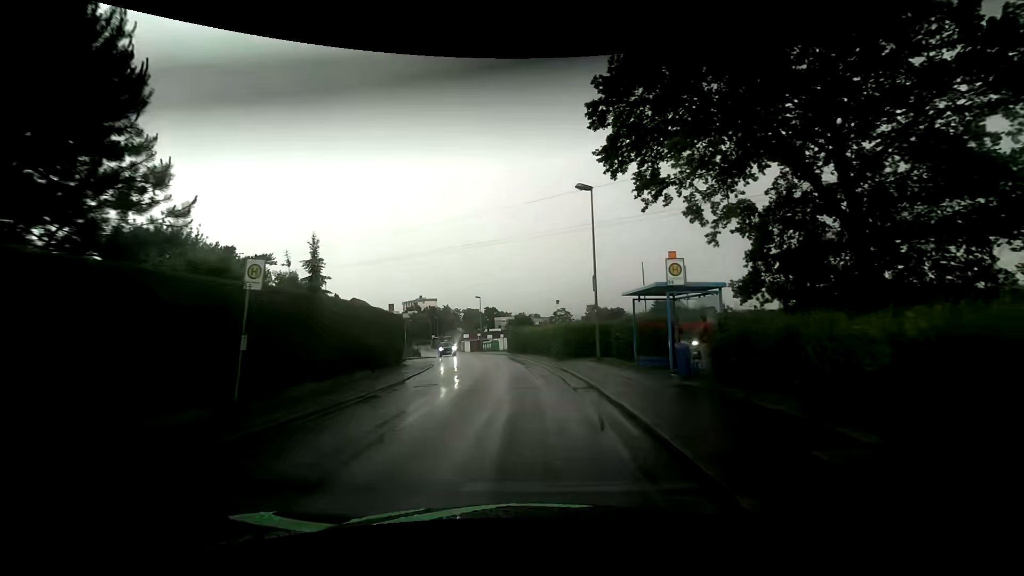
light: Day
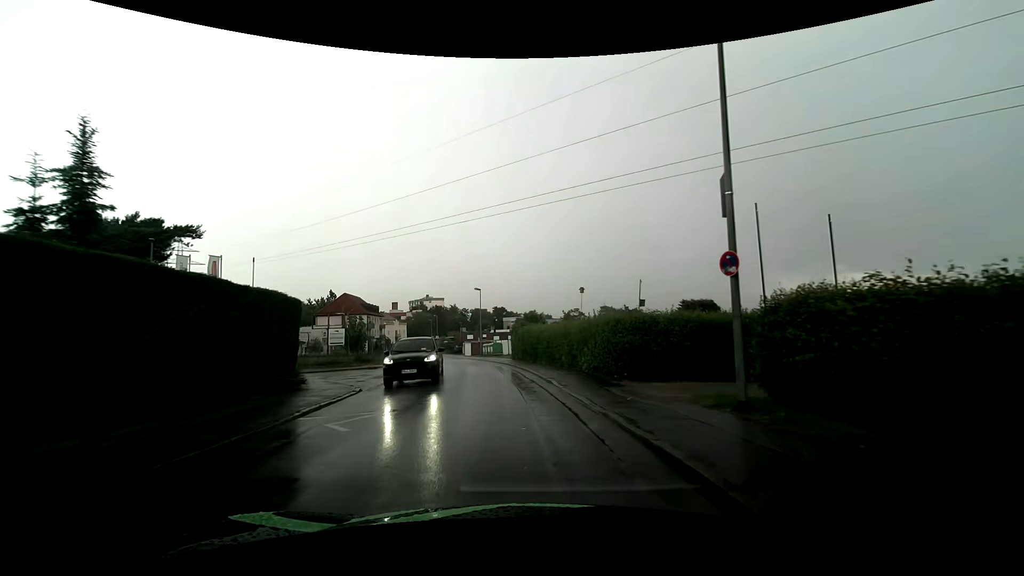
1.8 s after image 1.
(-0.3, +14.5) m; -3°
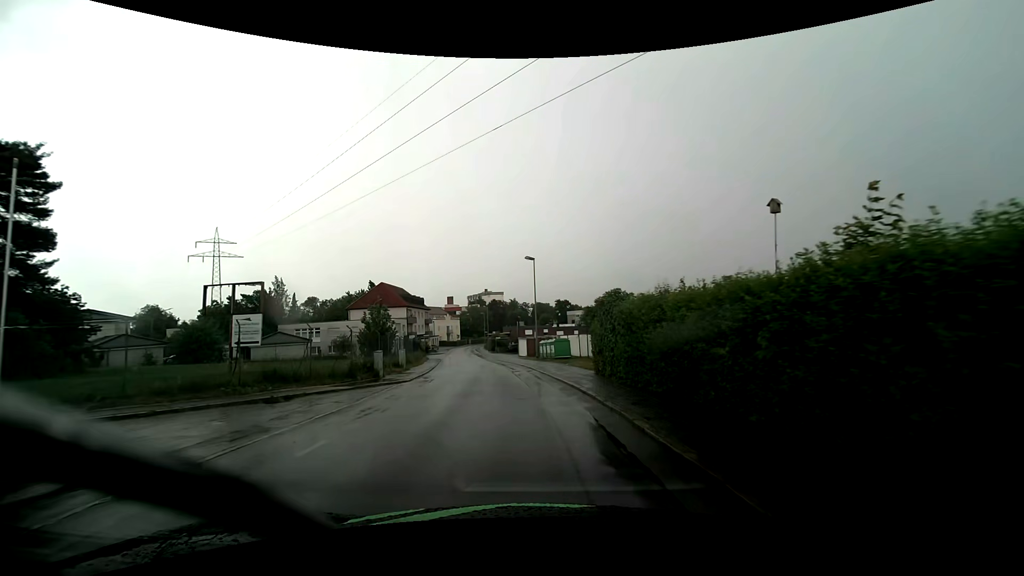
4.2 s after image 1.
(-0.9, +20.7) m; -7°
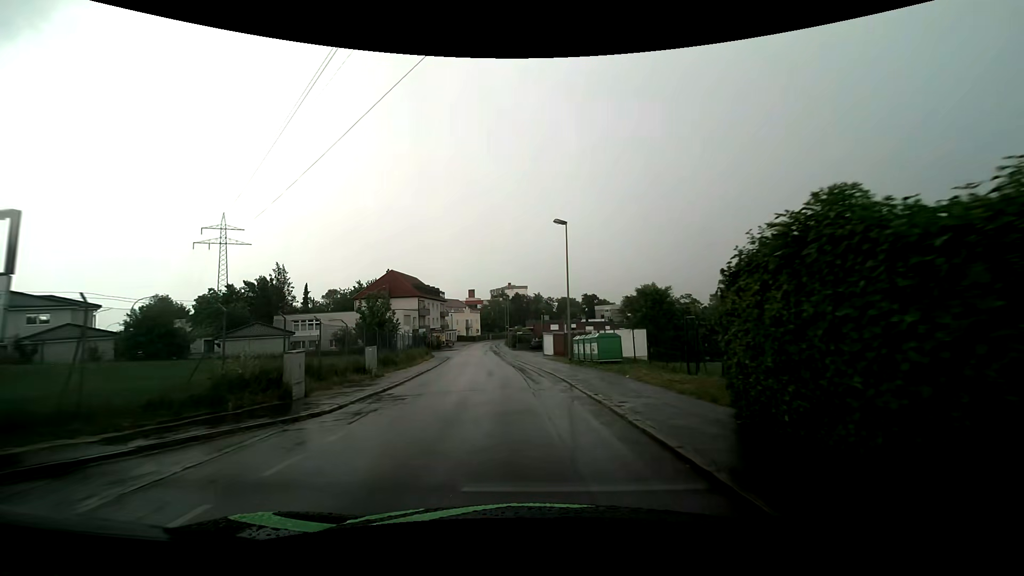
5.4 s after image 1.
(-0.2, +11.2) m; -3°
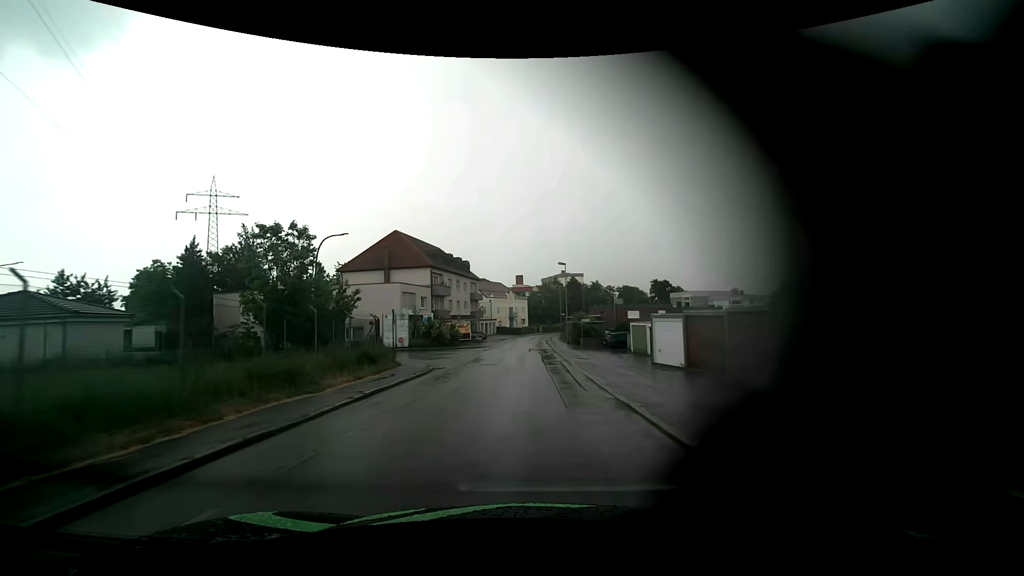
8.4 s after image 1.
(-1.7, +30.4) m; -6°
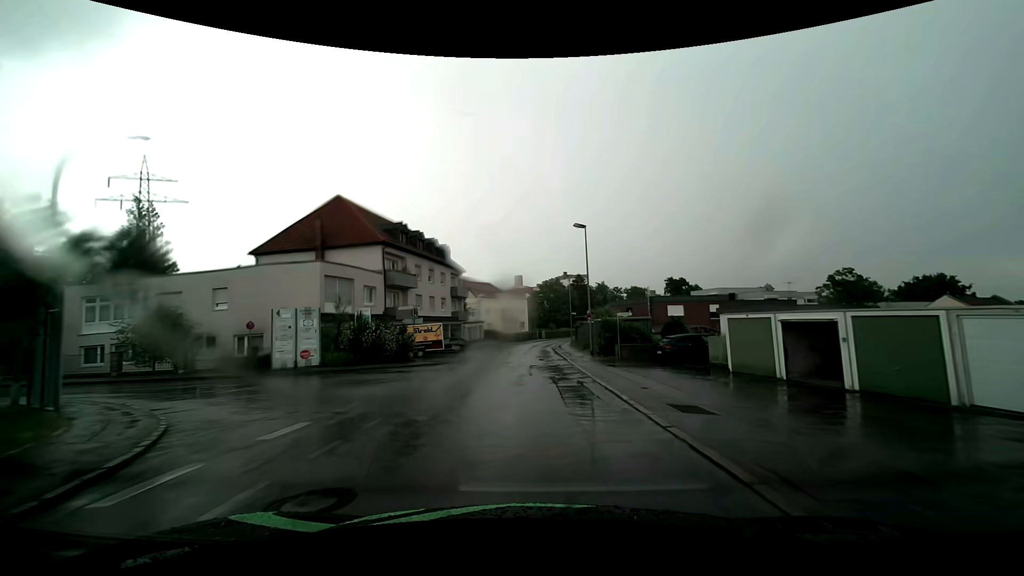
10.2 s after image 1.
(0.0, +19.1) m; 0°
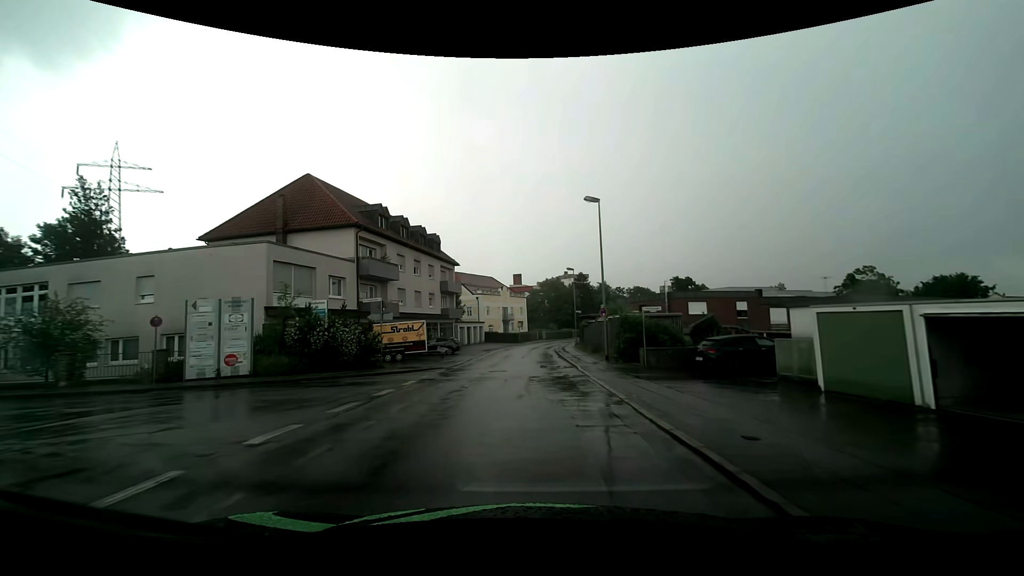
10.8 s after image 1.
(0.0, +6.3) m; 0°
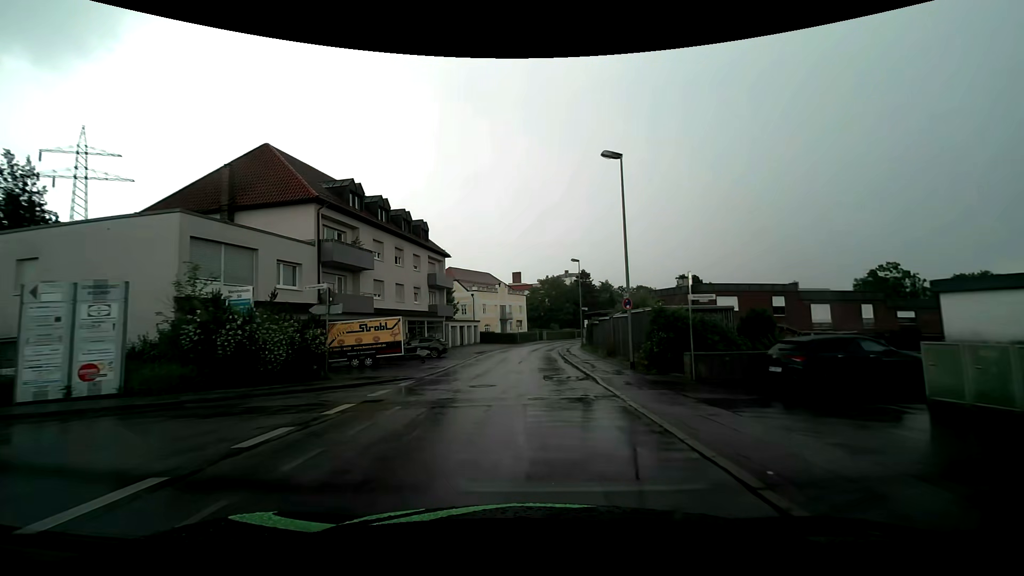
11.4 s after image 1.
(0.0, +6.2) m; +1°
(0, +10) (0, +20) (0, +30) (0, +40) (+1, +50) (+3, +60) (+5, +69) (+9, +79) (+13, +88) (+17, +97) m
